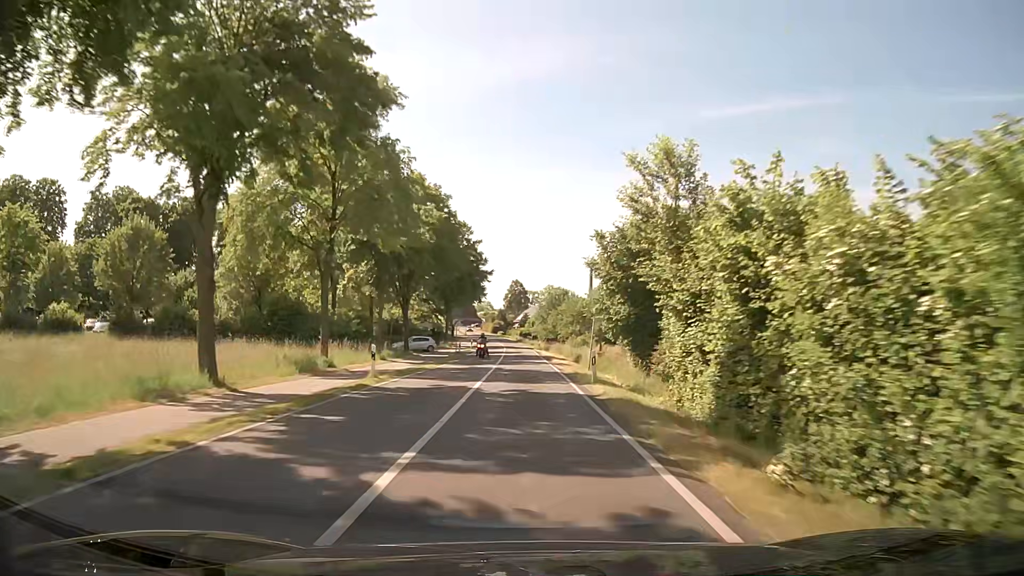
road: secondary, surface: asphalt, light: Day
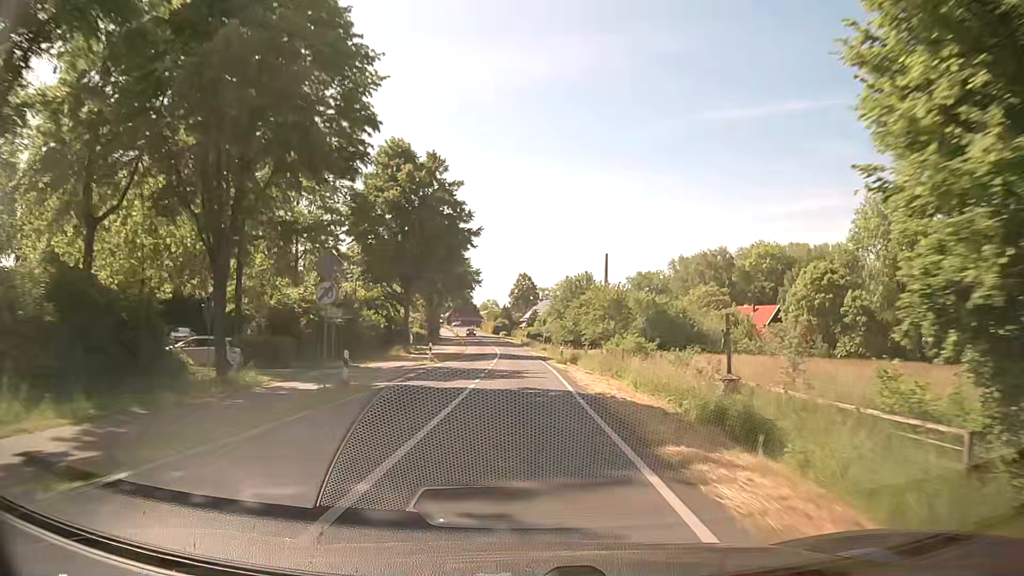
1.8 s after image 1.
(-0.1, +34.9) m; -1°
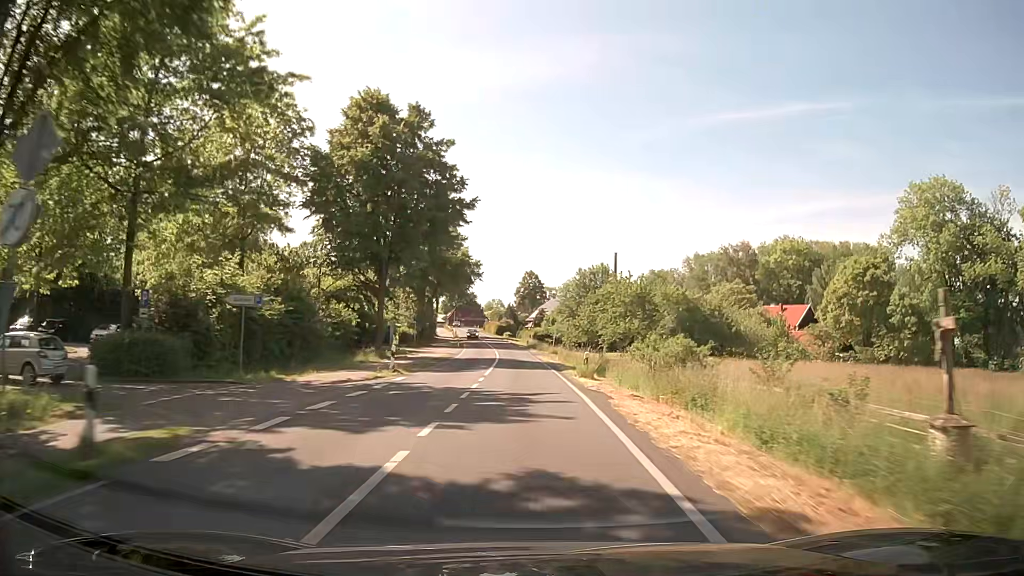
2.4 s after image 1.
(-0.1, +11.9) m; 0°
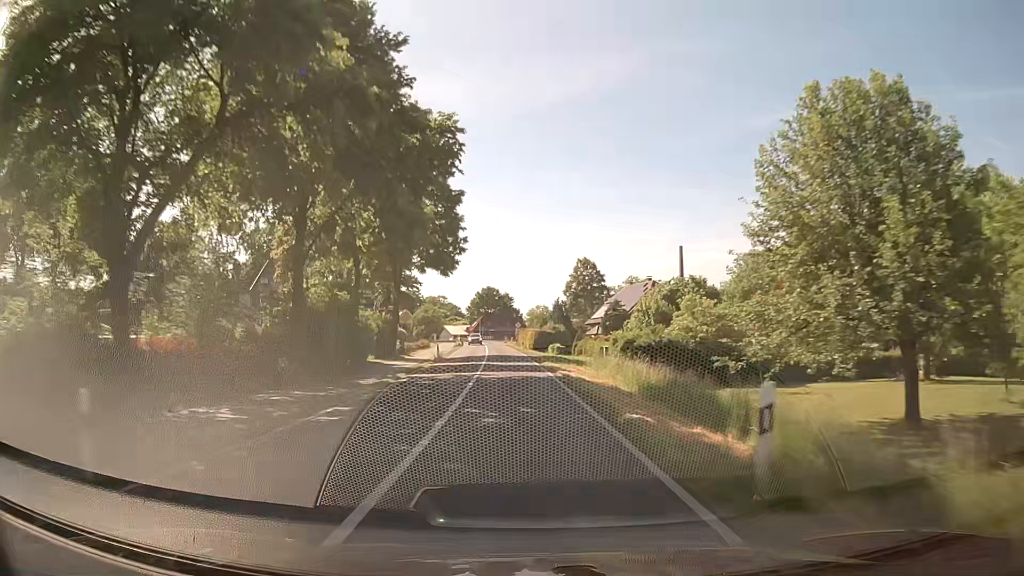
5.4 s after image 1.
(-1.9, +60.7) m; -5°
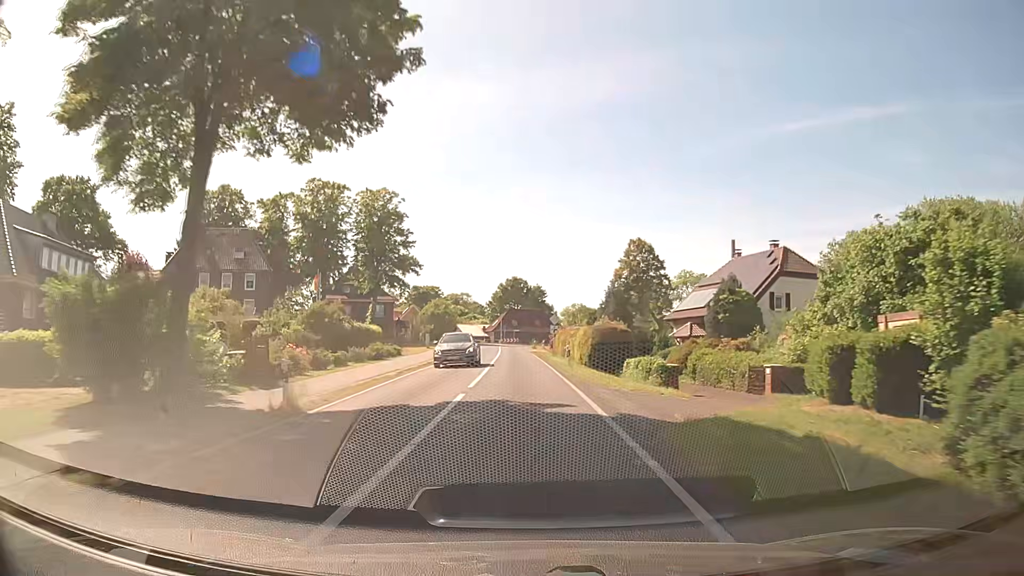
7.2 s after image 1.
(-0.7, +34.6) m; -3°
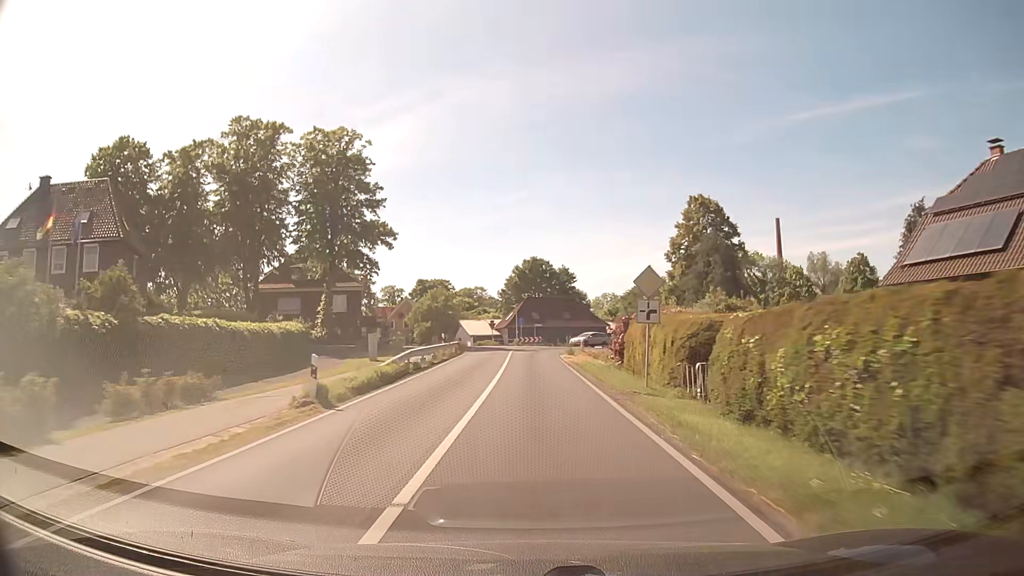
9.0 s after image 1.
(-0.4, +31.7) m; -1°
